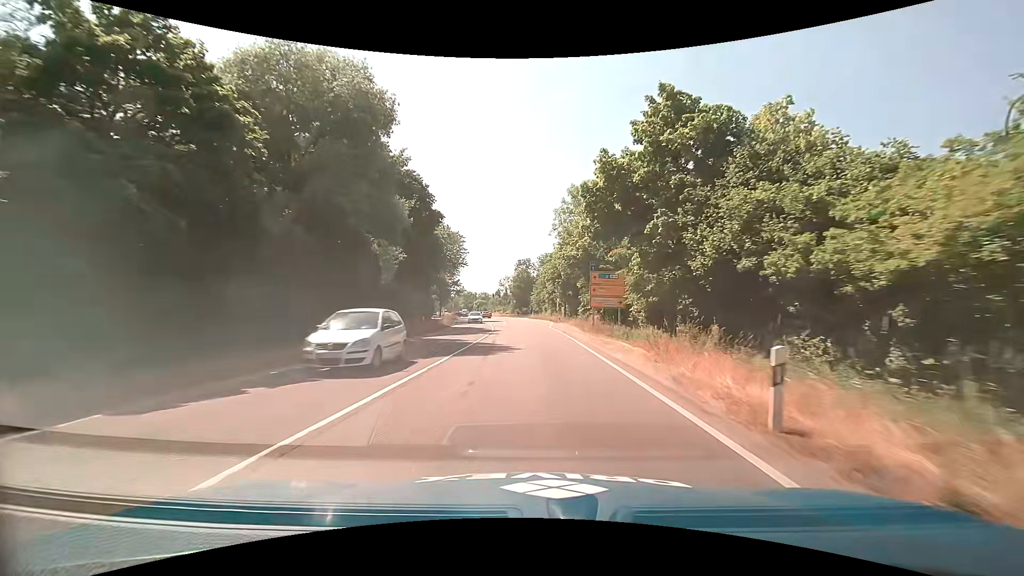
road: trunk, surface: asphalt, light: Day
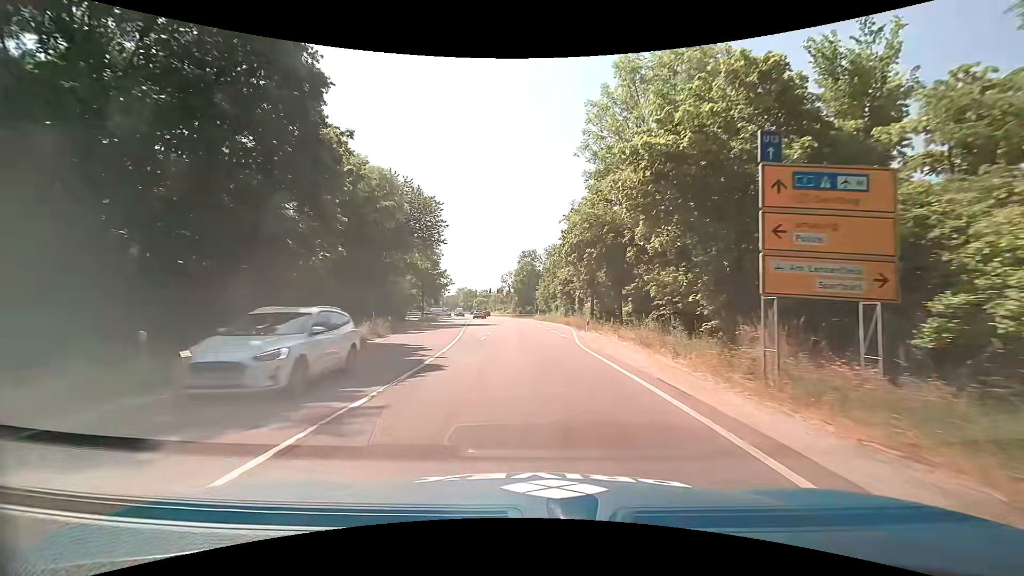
(-0.2, +25.5) m; -1°
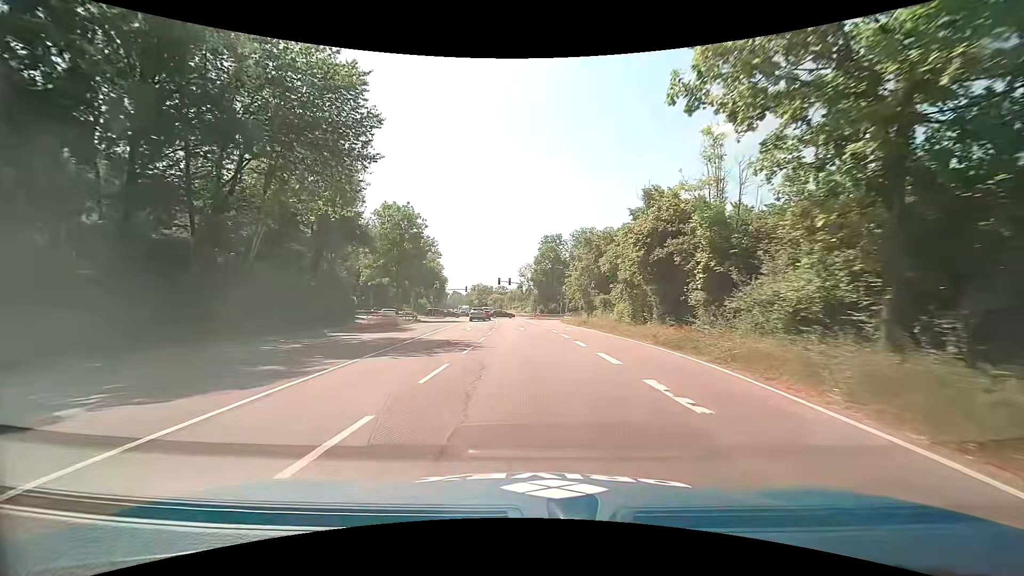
(-0.5, +32.2) m; -2°
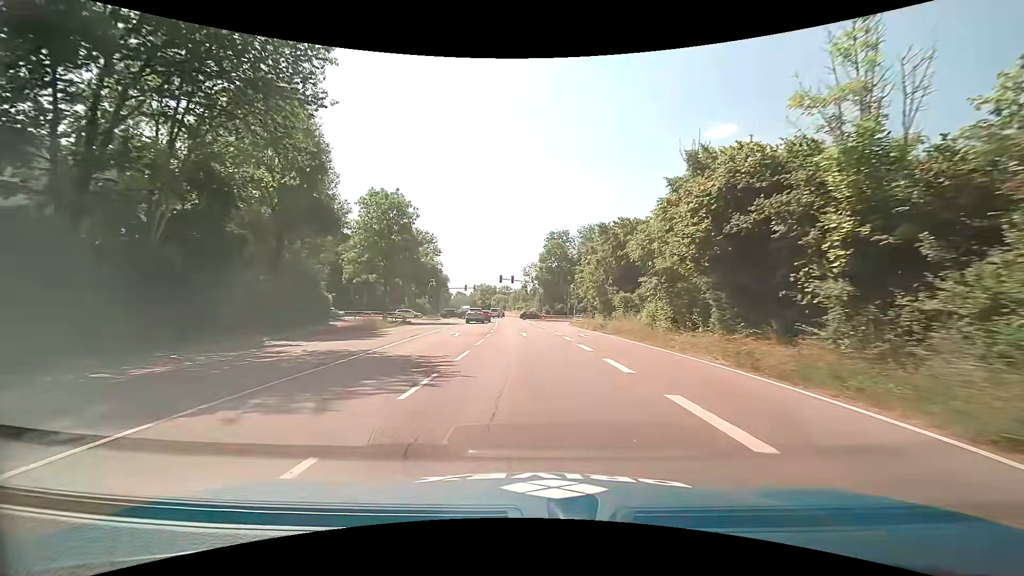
(0.0, +7.7) m; -1°
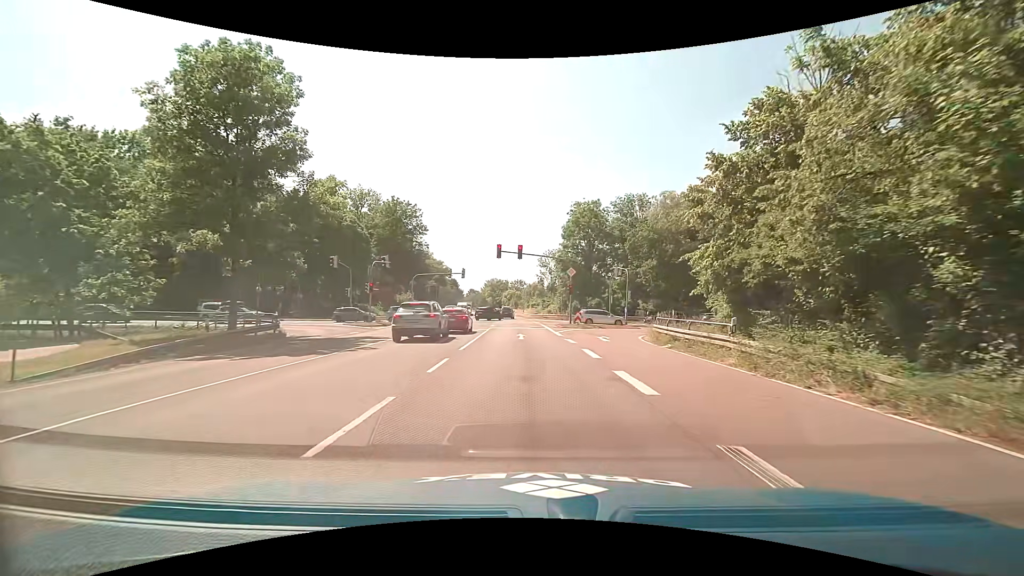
(-0.4, +32.6) m; -1°
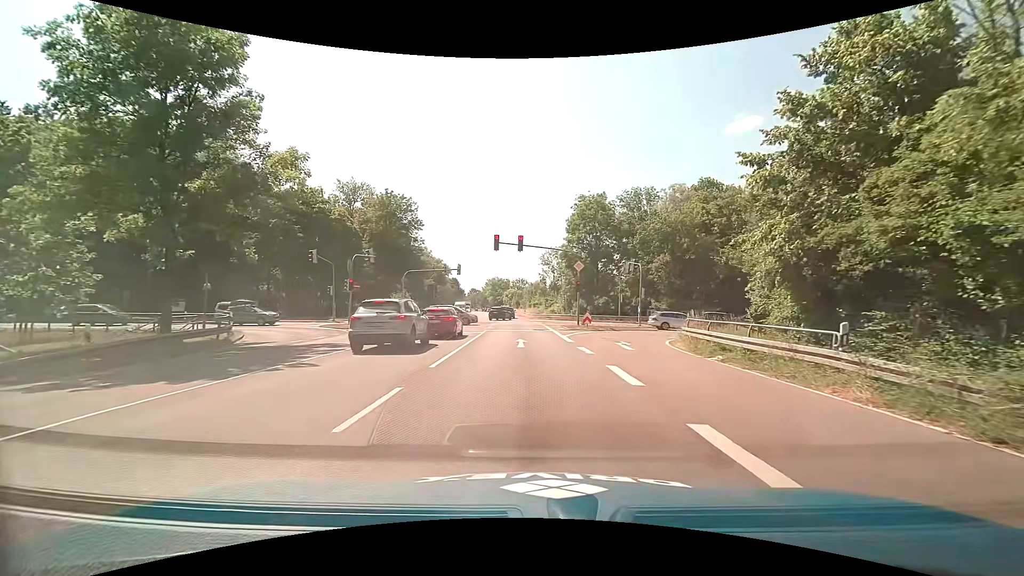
(-0.1, +5.0) m; -1°
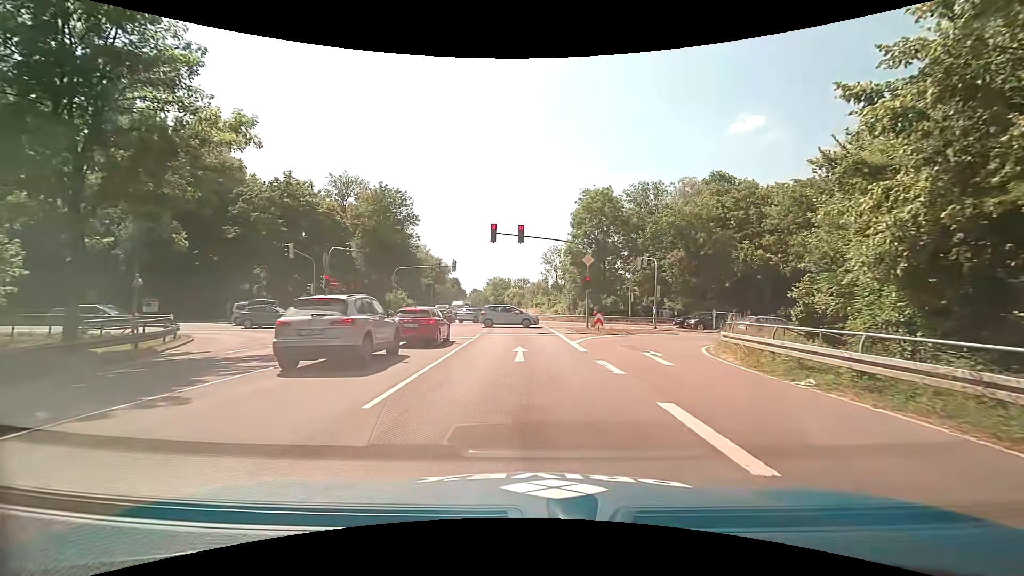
(-0.1, +4.6) m; -1°
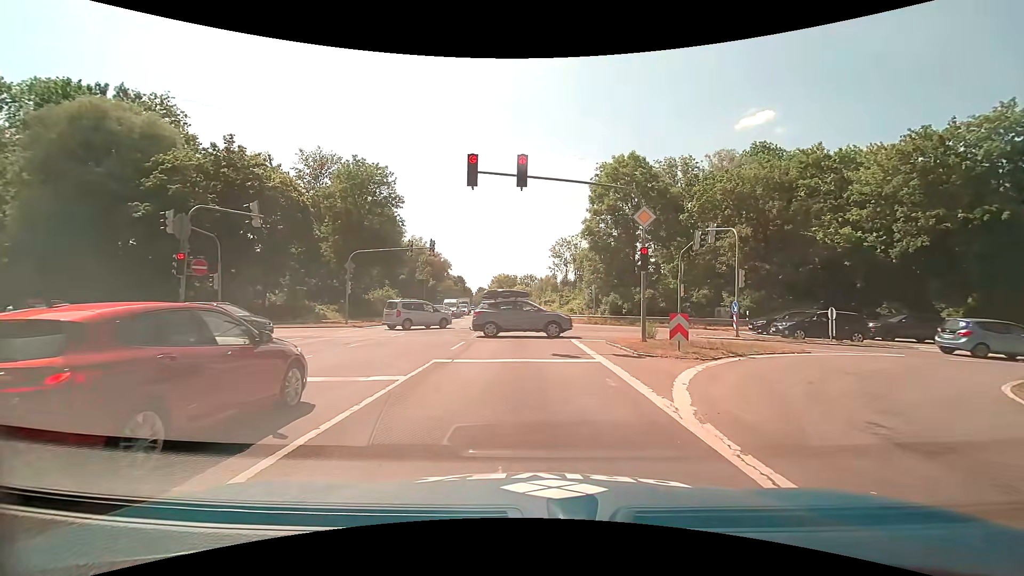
(-0.1, +13.7) m; -1°
(0, +10) (-1, +20) (-1, +30) (-2, +40) (-3, +50) (-3, +60) (-4, +70) (-5, +80) (-5, +90) (-6, +100) m
